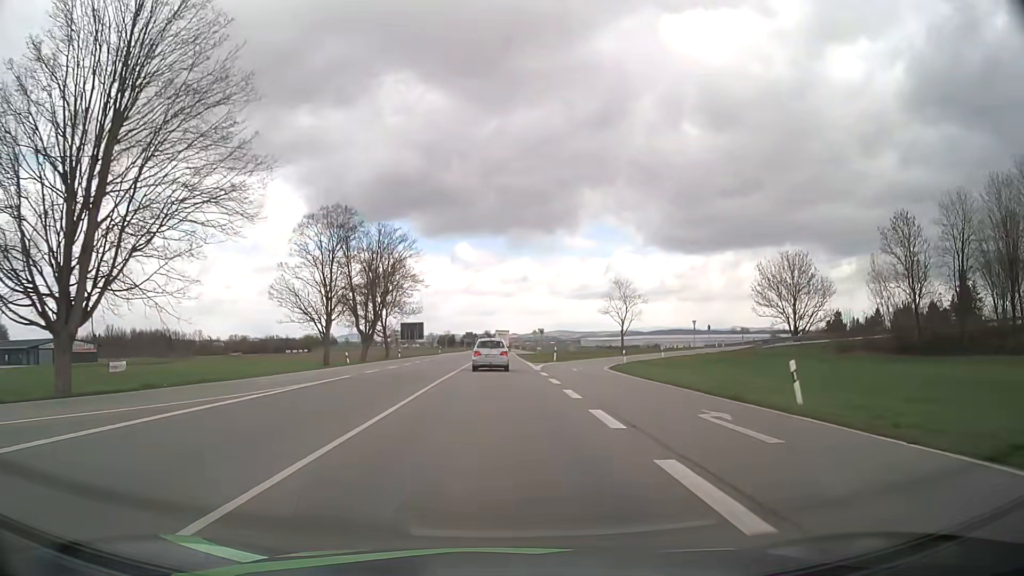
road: primary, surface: asphalt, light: Day
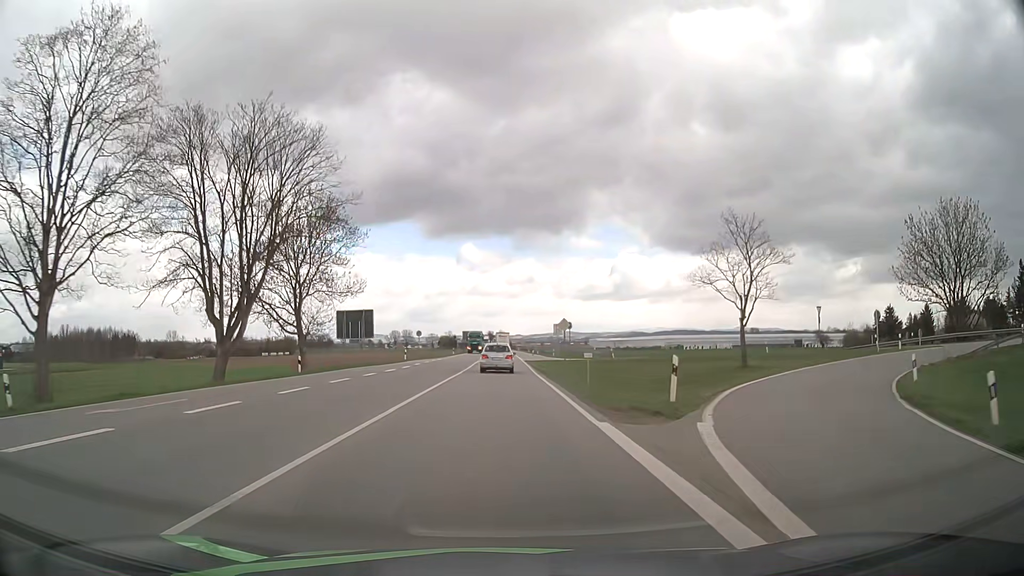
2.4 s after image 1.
(0.0, +36.2) m; 0°
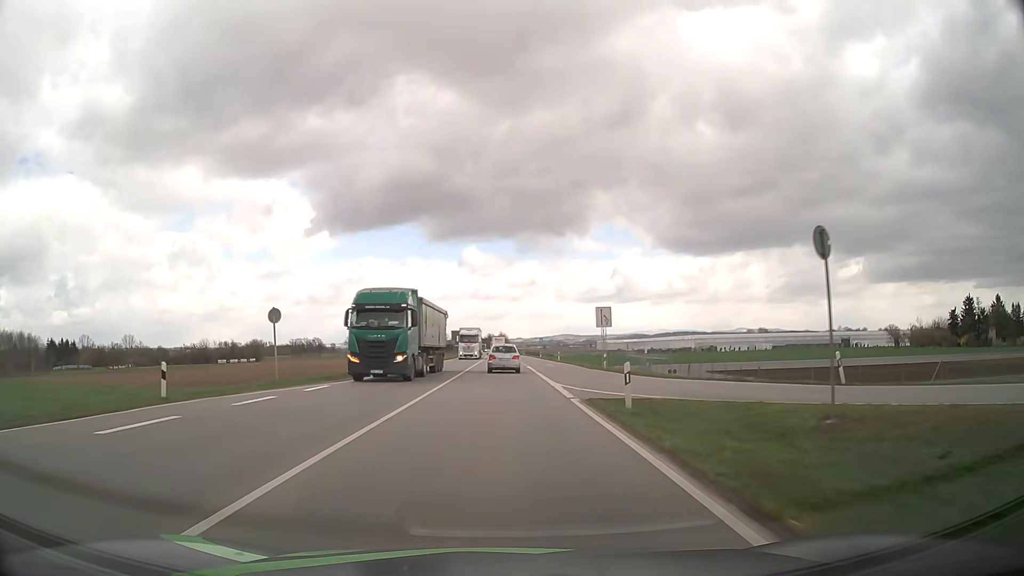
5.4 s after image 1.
(-0.1, +45.7) m; 0°
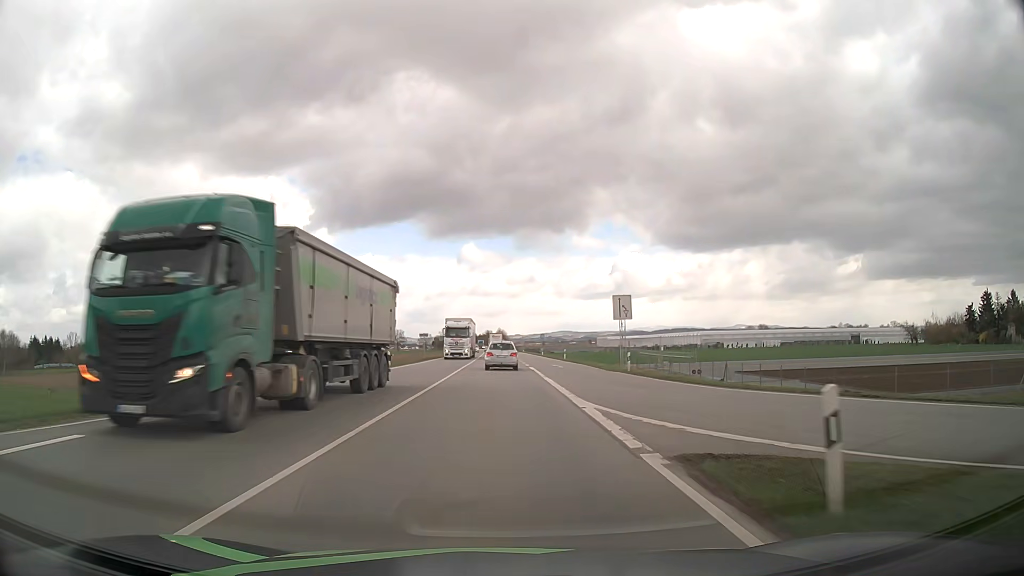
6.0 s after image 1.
(0.0, +9.4) m; 0°
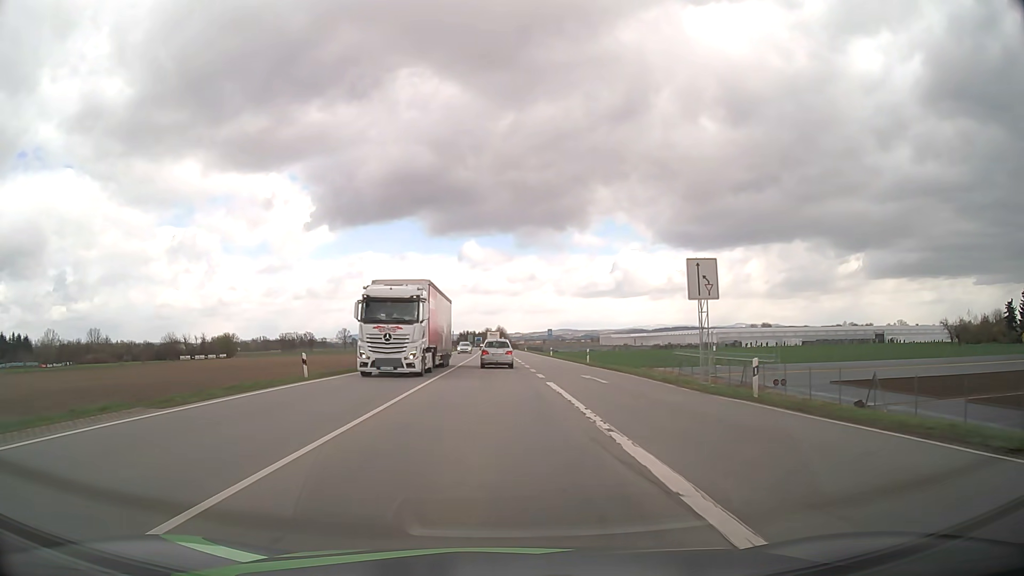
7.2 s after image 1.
(+0.1, +18.7) m; 0°
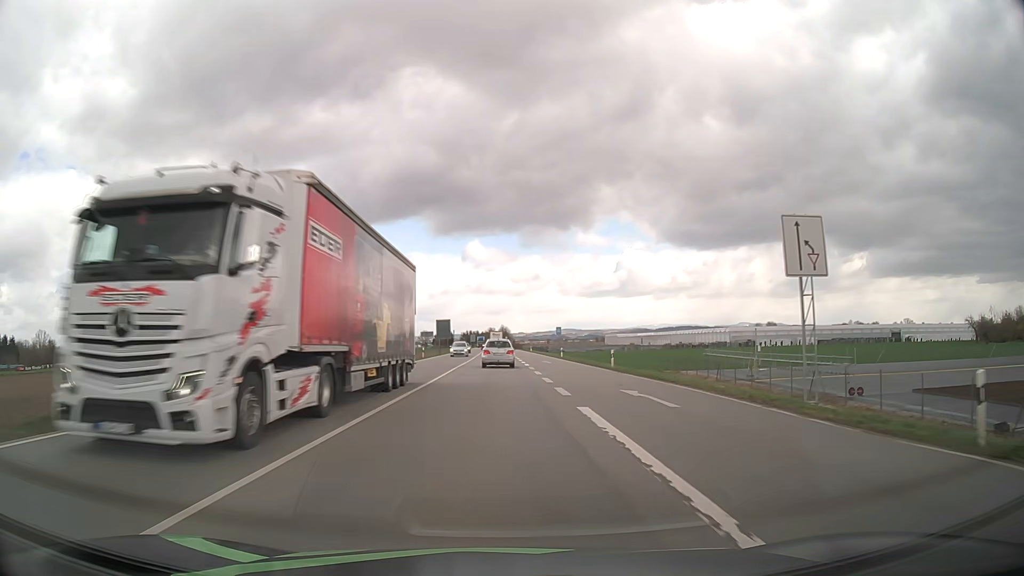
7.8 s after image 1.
(0.0, +9.3) m; 0°
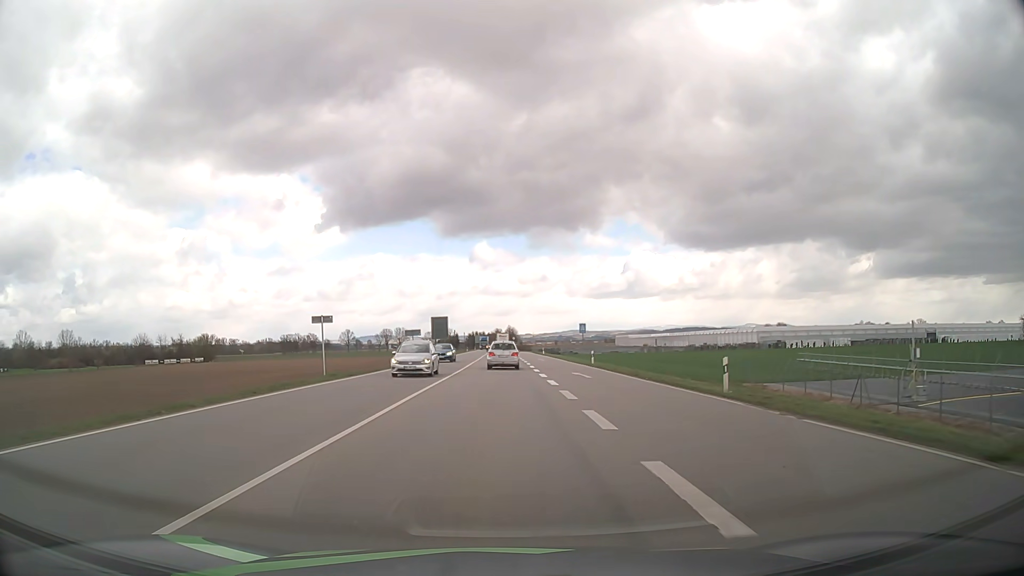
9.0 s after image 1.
(-0.1, +18.8) m; -1°
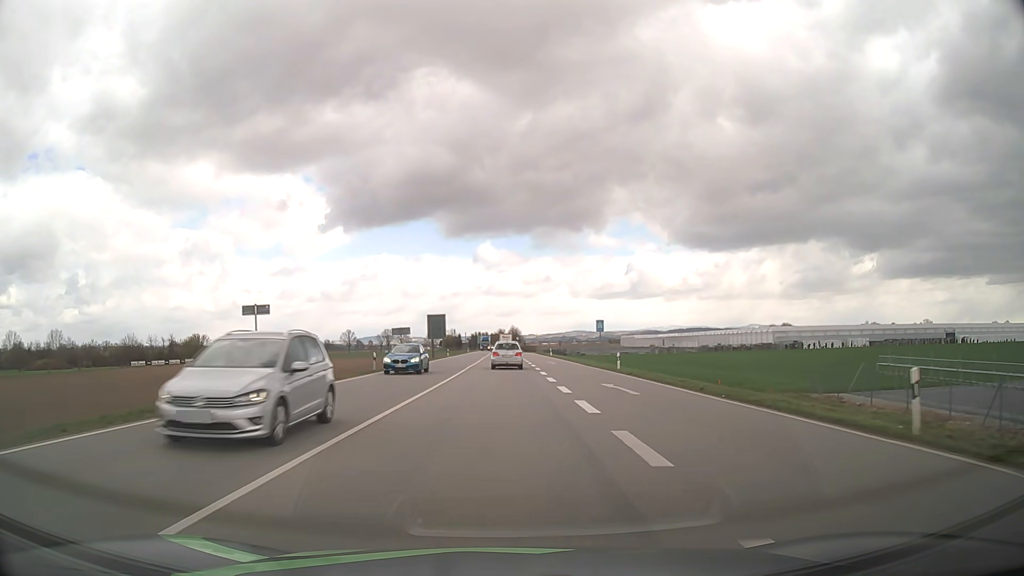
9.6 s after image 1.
(0.0, +9.5) m; 0°
(0, +10) (0, +20) (0, +30) (0, +40) (0, +50) (0, +60) (0, +70) (0, +80) (0, +90) (0, +100) m
